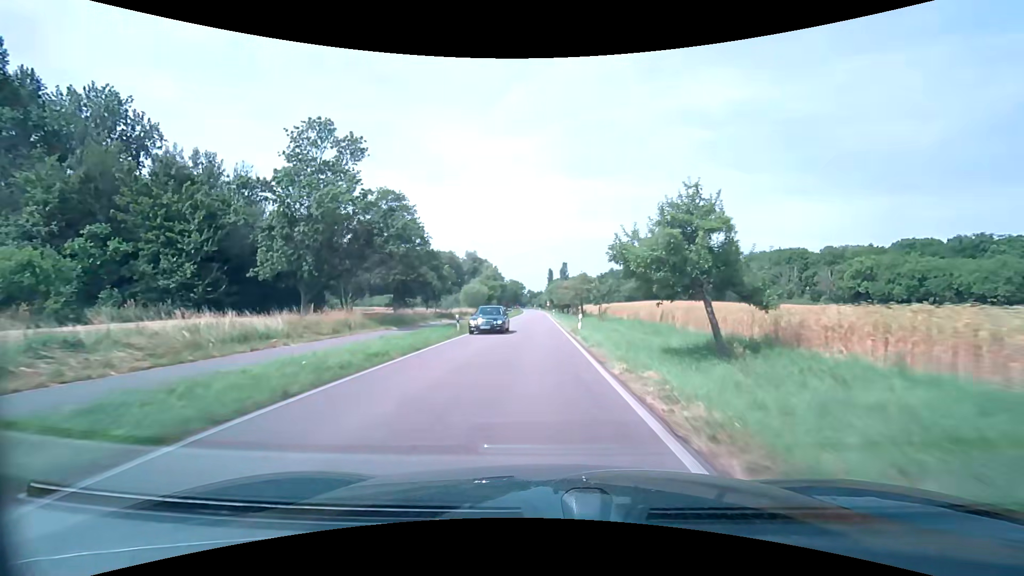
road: tertiary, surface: asphalt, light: Day
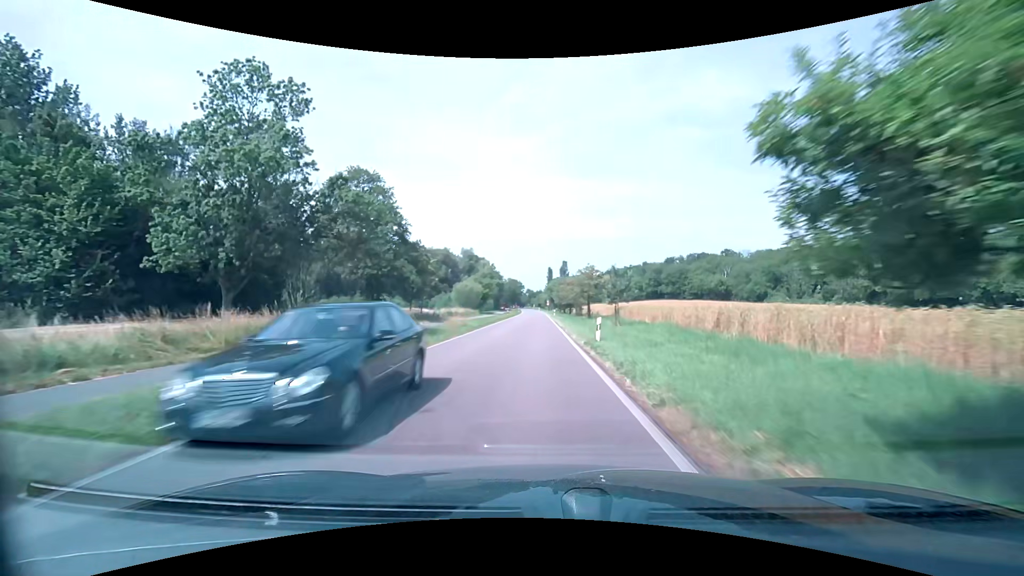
(+0.1, +9.5) m; 0°
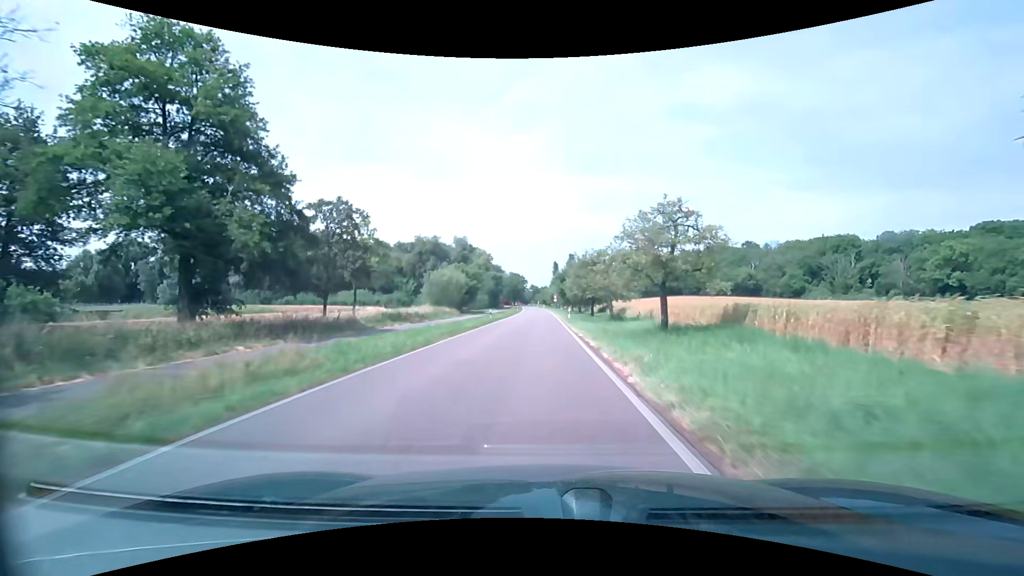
(-0.2, +27.9) m; -1°
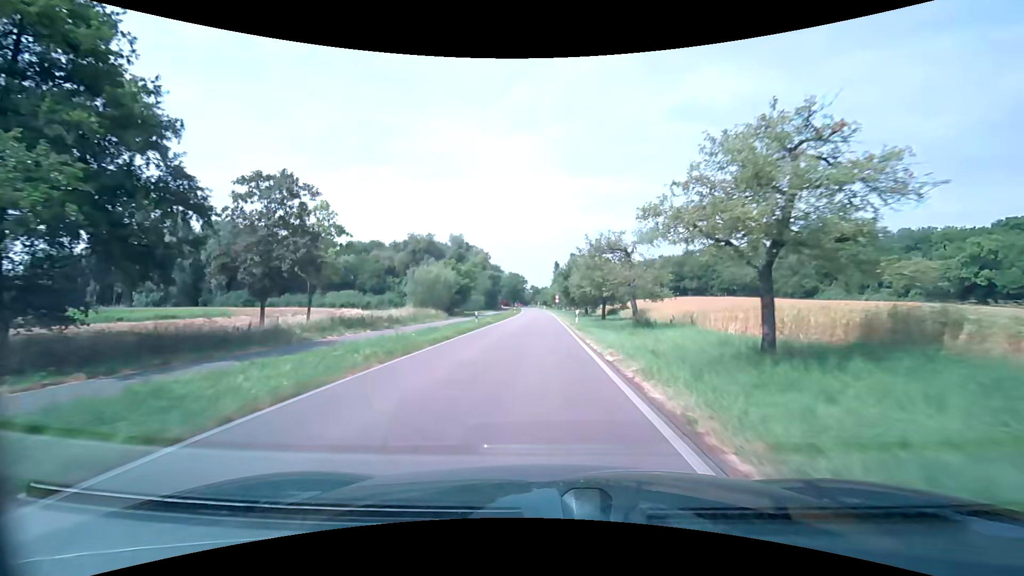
(0.0, +9.0) m; 0°
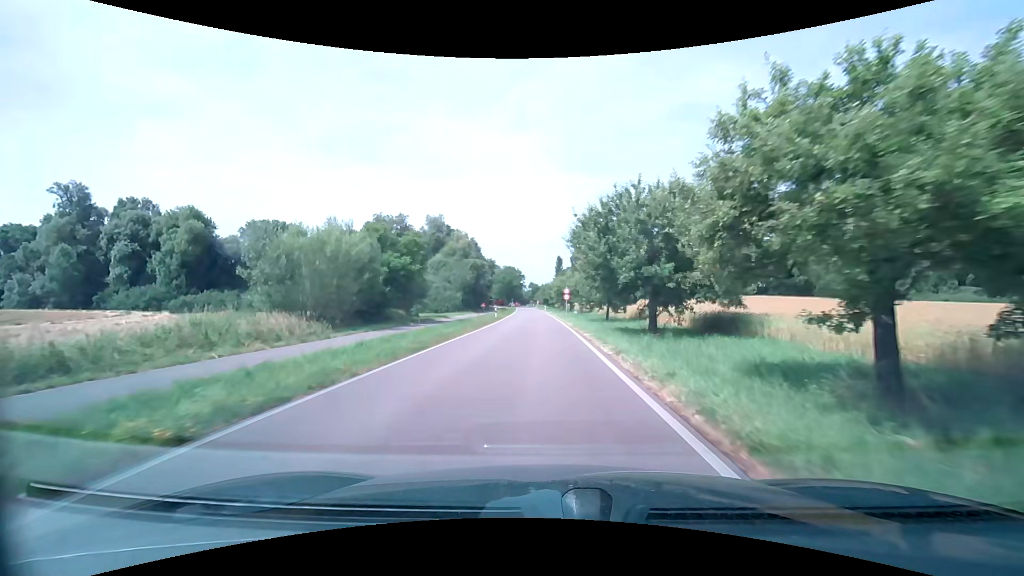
(0.0, +33.4) m; 0°
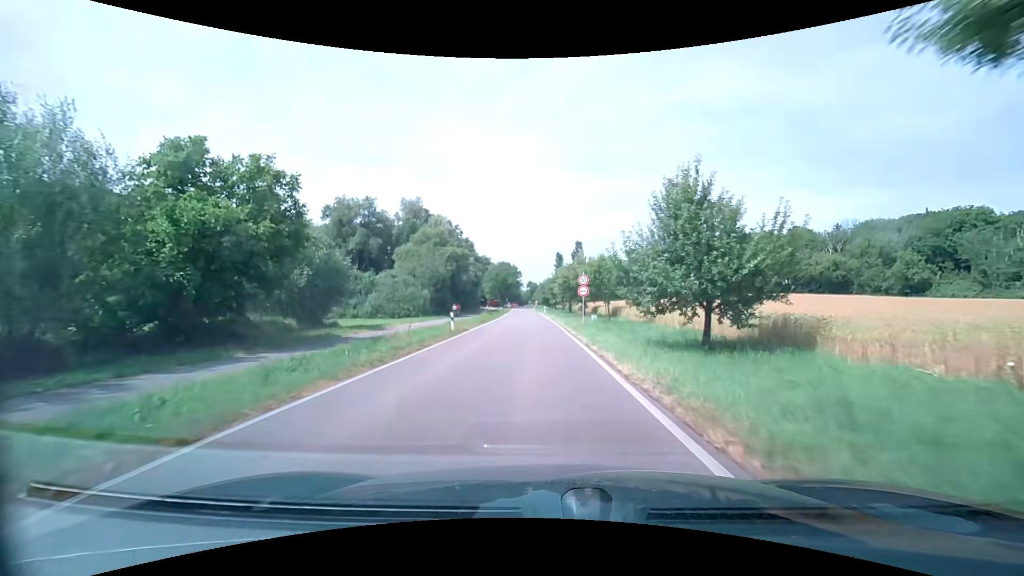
(0.0, +22.8) m; 0°
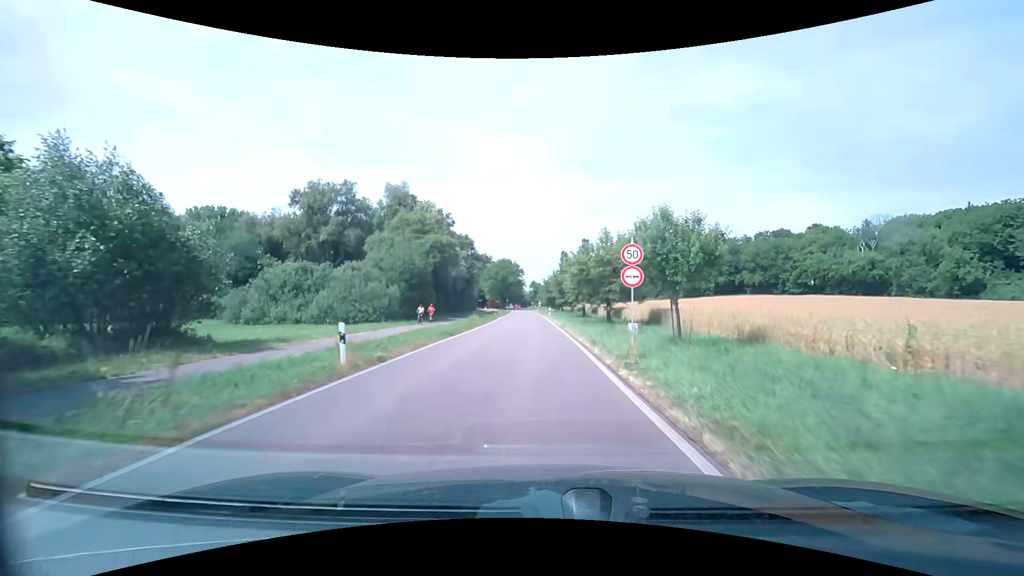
(0.0, +14.7) m; 0°
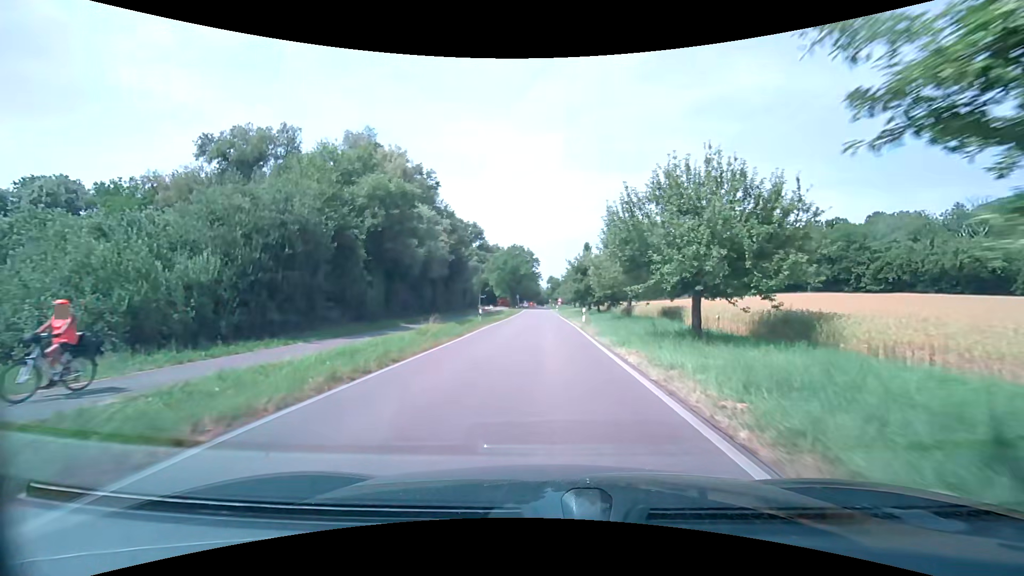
(-0.8, +28.6) m; -2°
(0, +10) (0, +20) (0, +30) (0, +40) (0, +50) (0, +60) (0, +70) (0, +80) (0, +90) (0, +100) m
